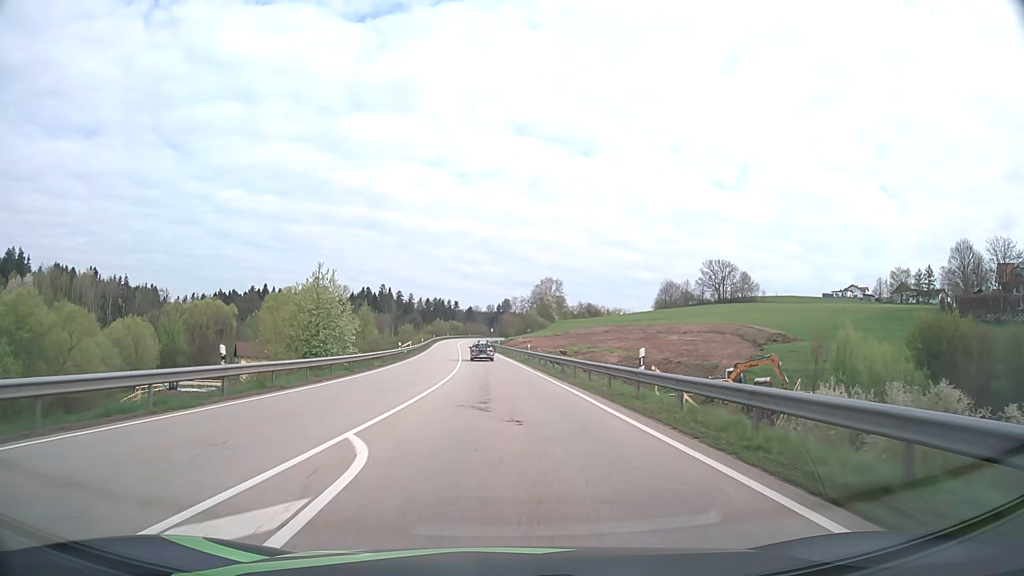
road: primary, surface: asphalt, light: Day
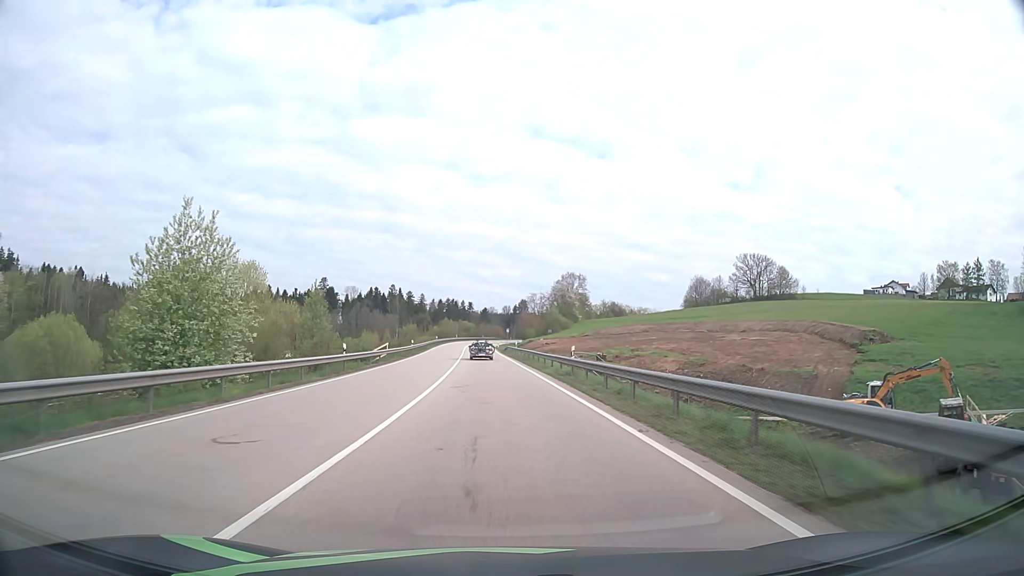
(-0.3, +24.8) m; -1°
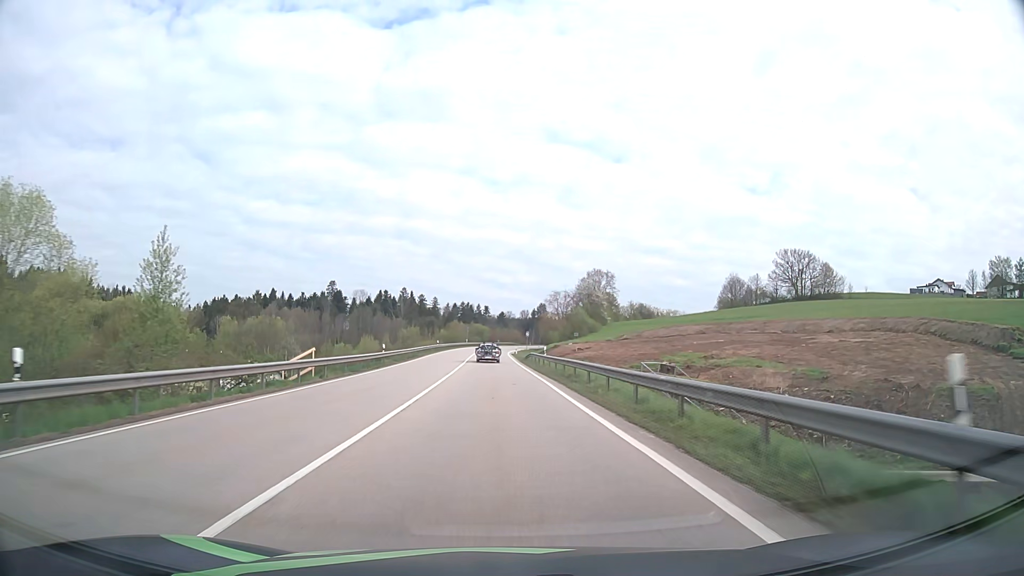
(-0.4, +24.8) m; -2°
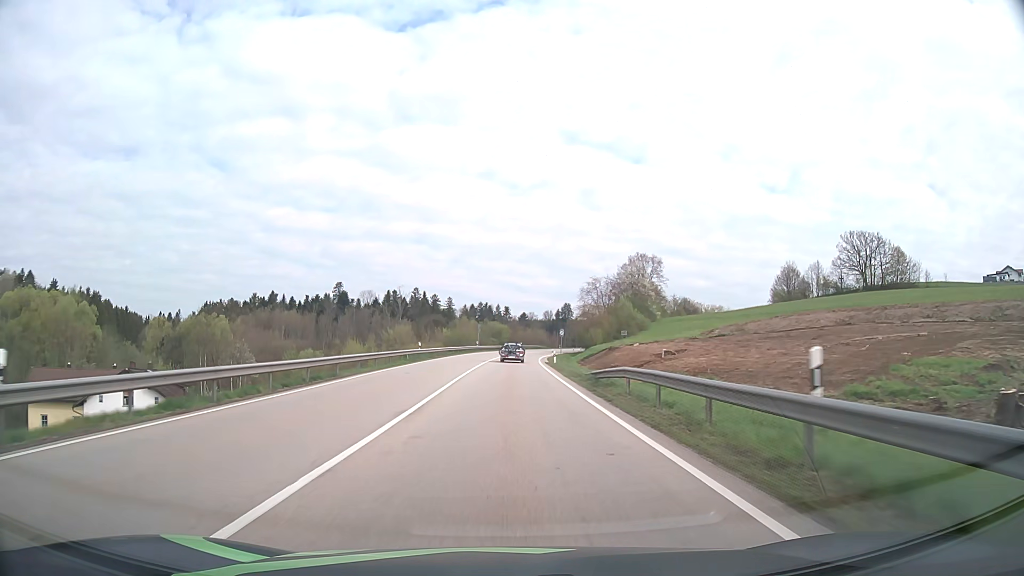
(-0.7, +37.2) m; -2°
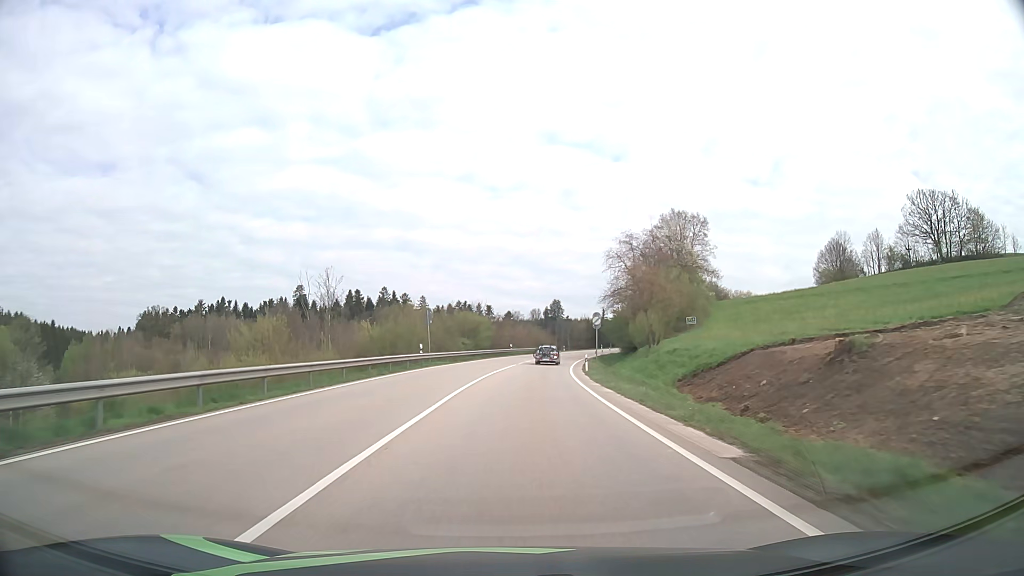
(+0.2, +49.6) m; +1°
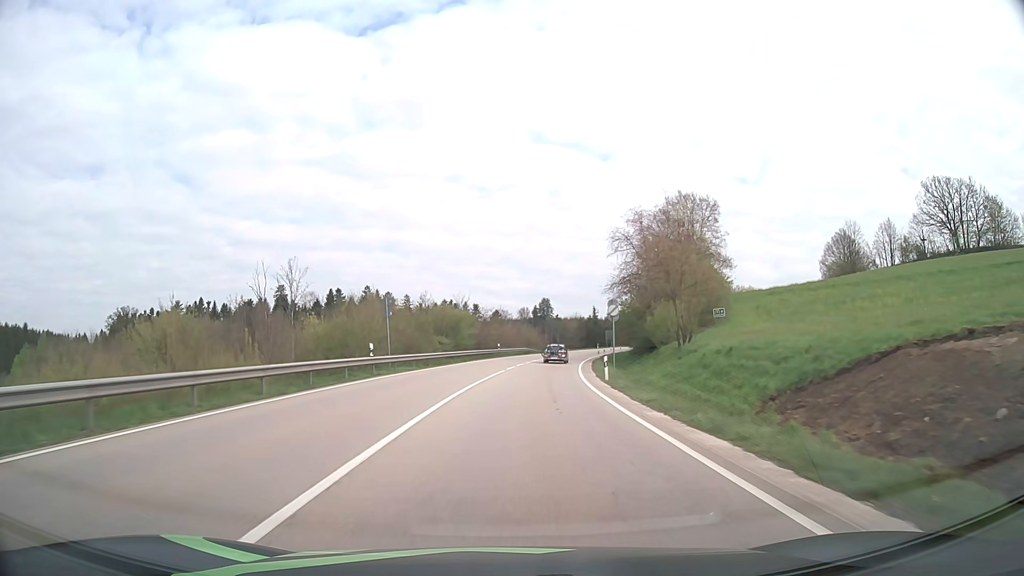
(+0.1, +12.4) m; +1°
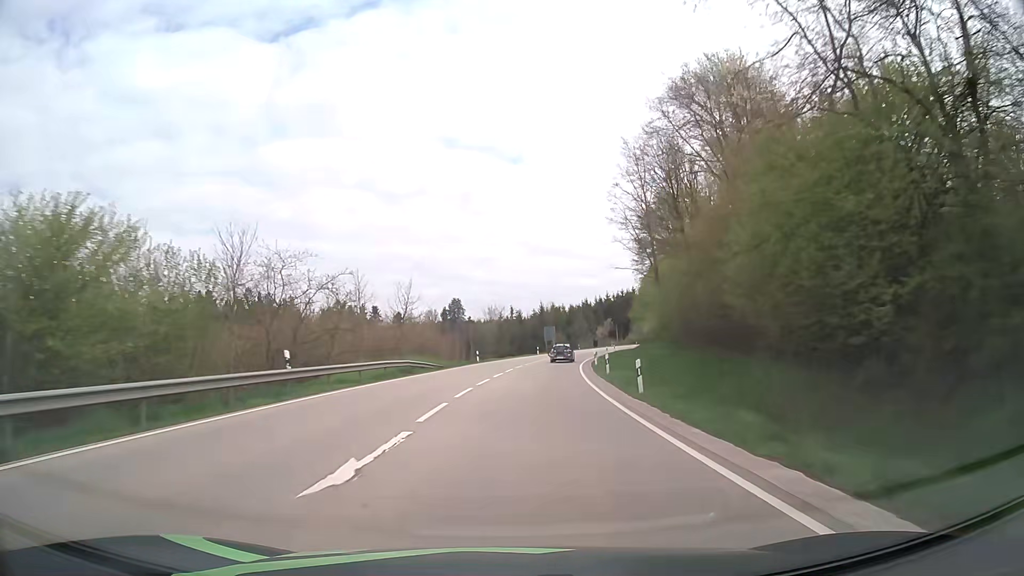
(+2.9, +49.7) m; +7°
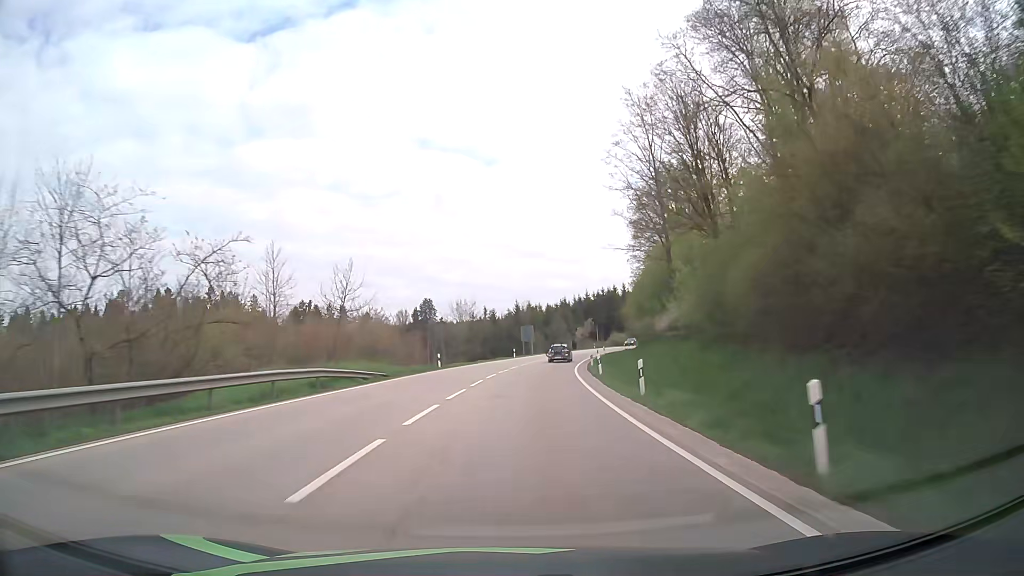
(+0.2, +12.5) m; +2°
(0, +10) (+1, +20) (+1, +30) (+2, +40) (+4, +50) (+5, +60) (+7, +70) (+9, +79) (+11, +89) (+14, +99) m
